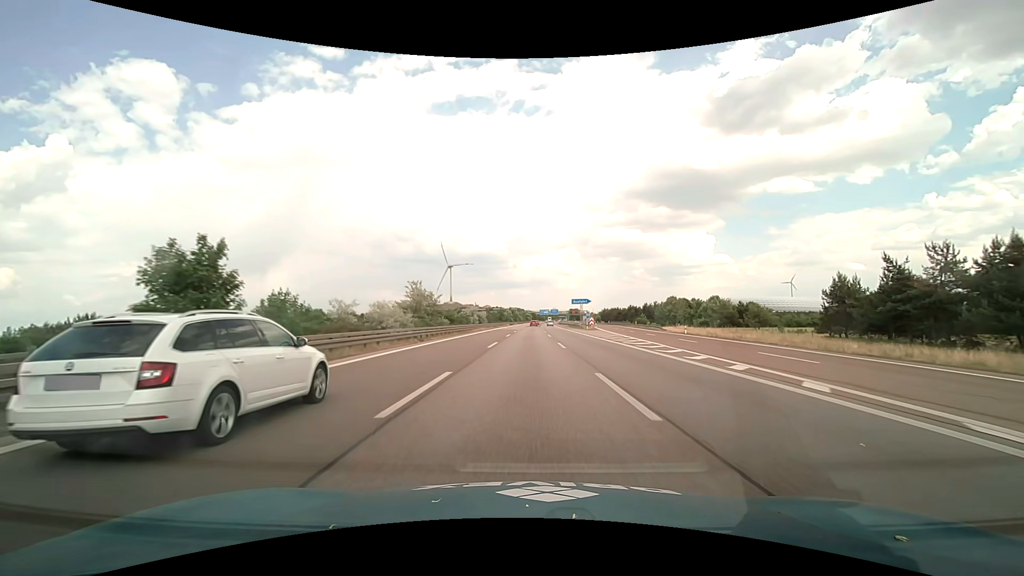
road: motorway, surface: asphalt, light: Day
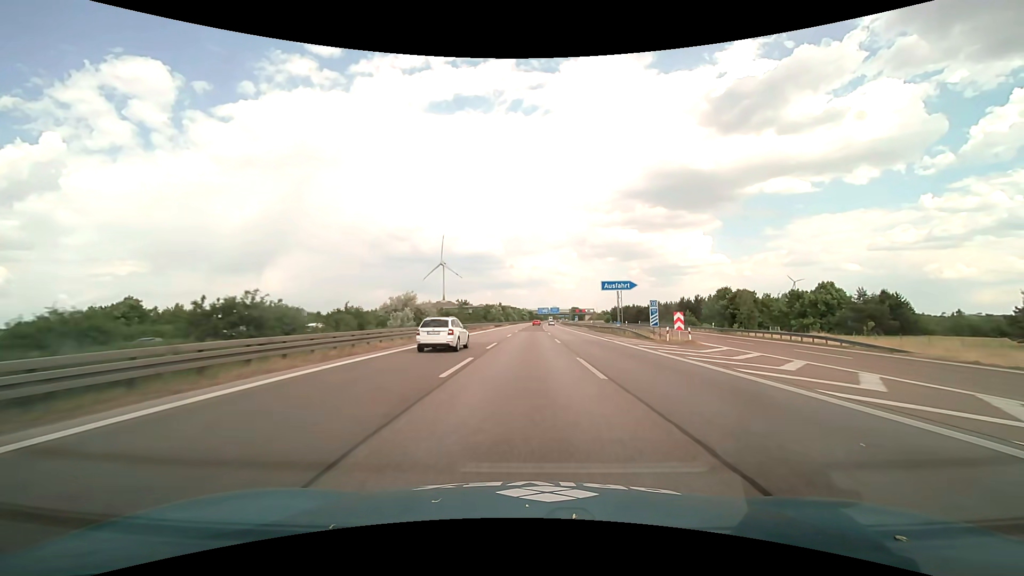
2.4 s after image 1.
(+0.2, +49.9) m; 0°
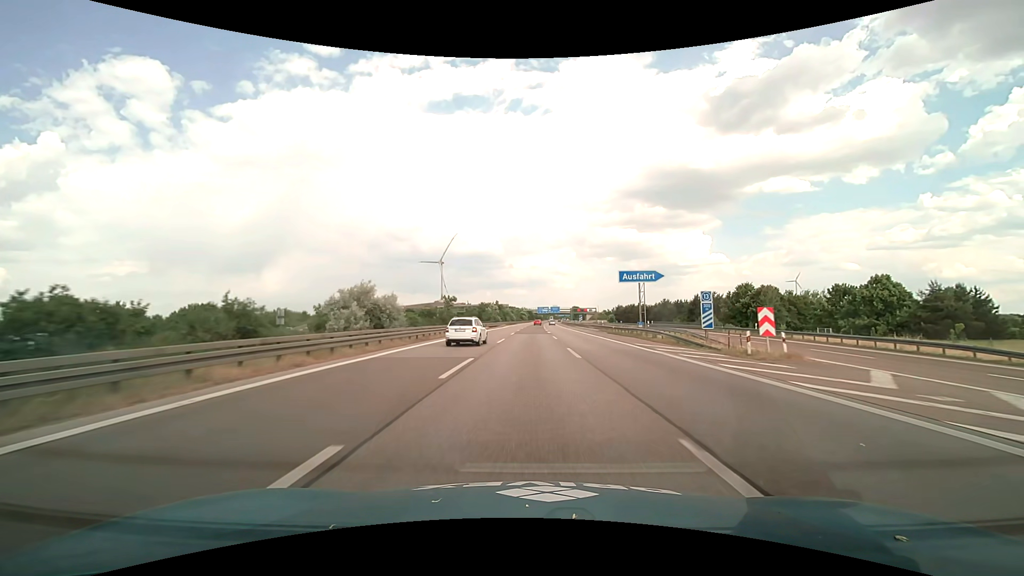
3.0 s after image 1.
(0.0, +12.5) m; 0°
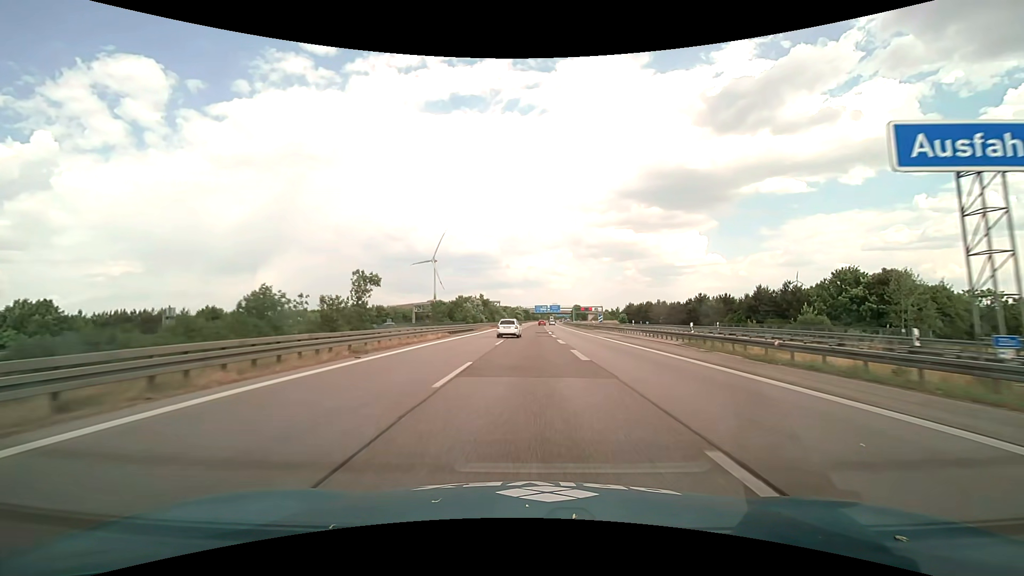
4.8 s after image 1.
(+0.1, +37.4) m; 0°
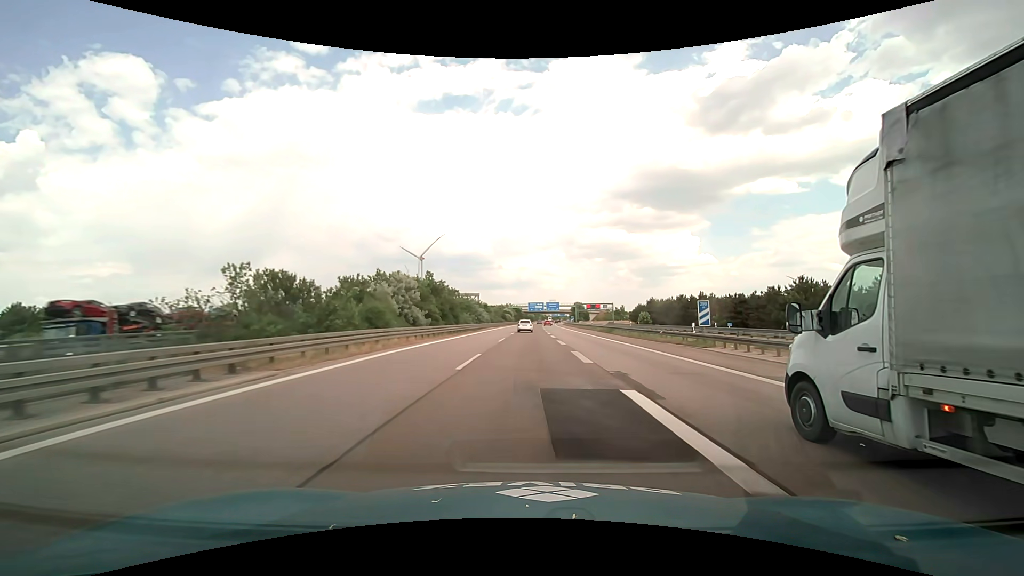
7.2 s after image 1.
(+0.3, +50.0) m; +1°
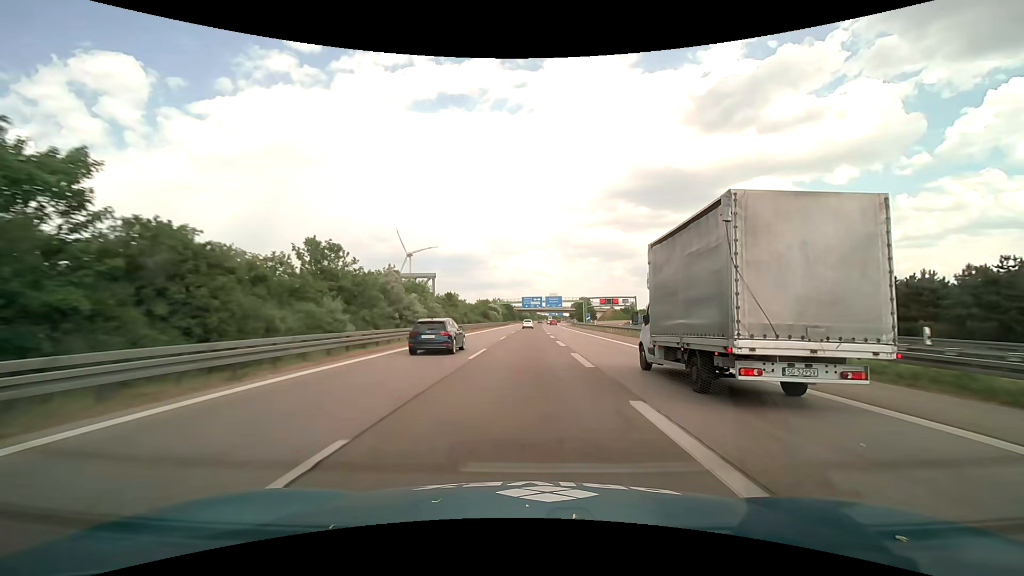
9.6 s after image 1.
(+0.3, +50.0) m; +1°
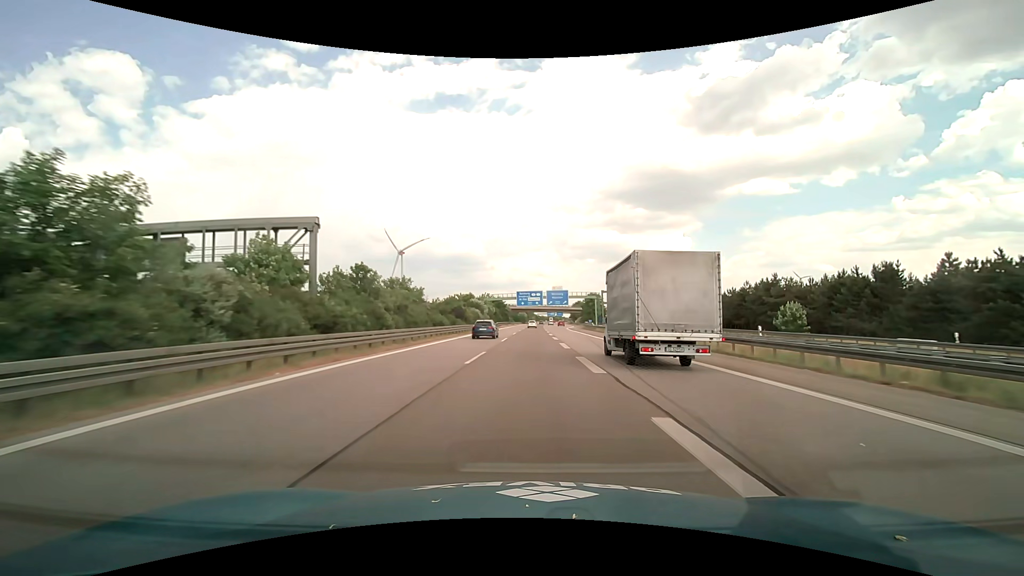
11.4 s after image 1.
(+0.1, +37.5) m; 0°
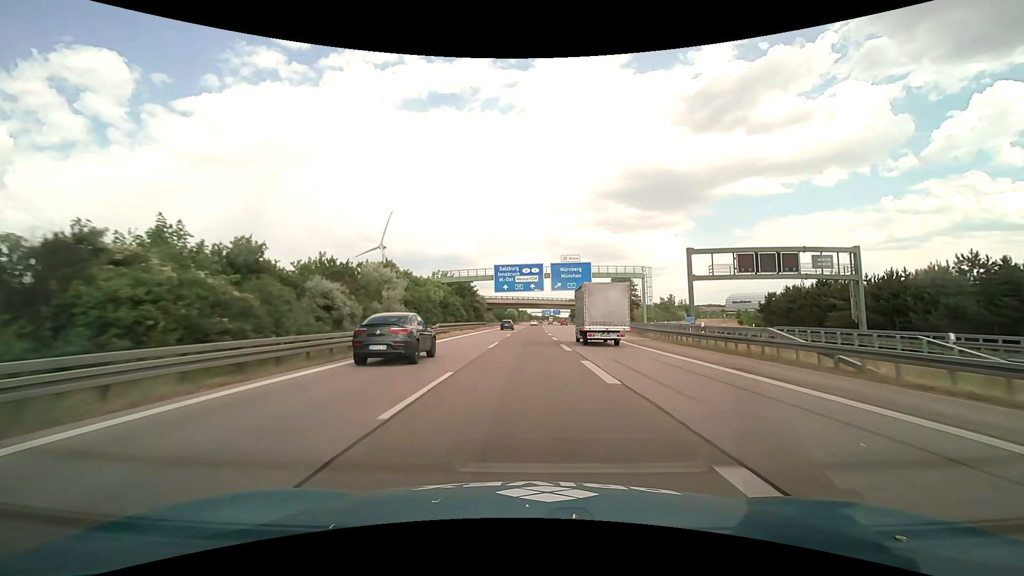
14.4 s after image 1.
(+0.7, +62.7) m; +1°
(0, +10) (0, +20) (0, +30) (0, +40) (0, +50) (0, +60) (0, +70) (+1, +80) (+1, +90) (+1, +100) m
